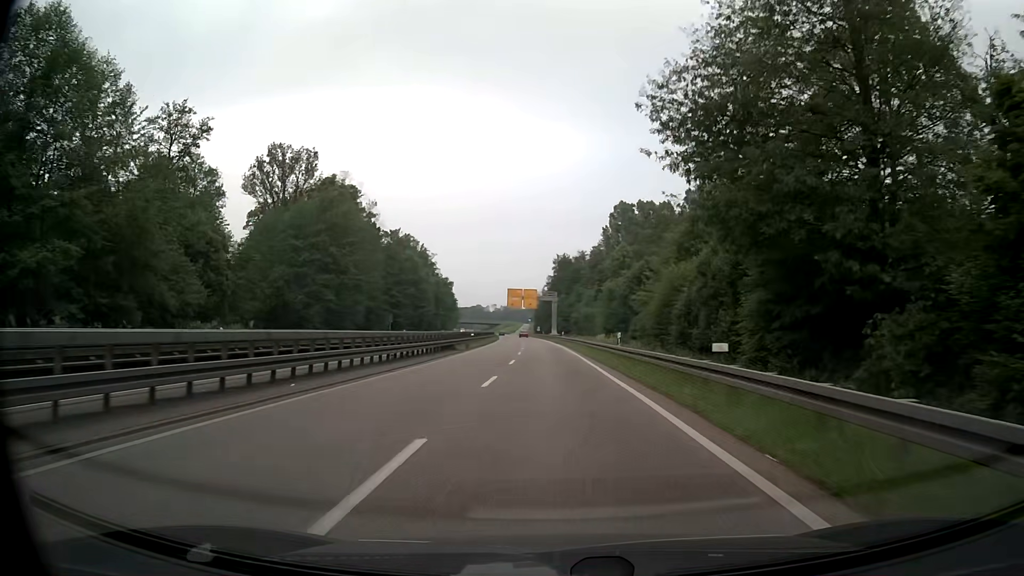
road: trunk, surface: asphalt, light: Day
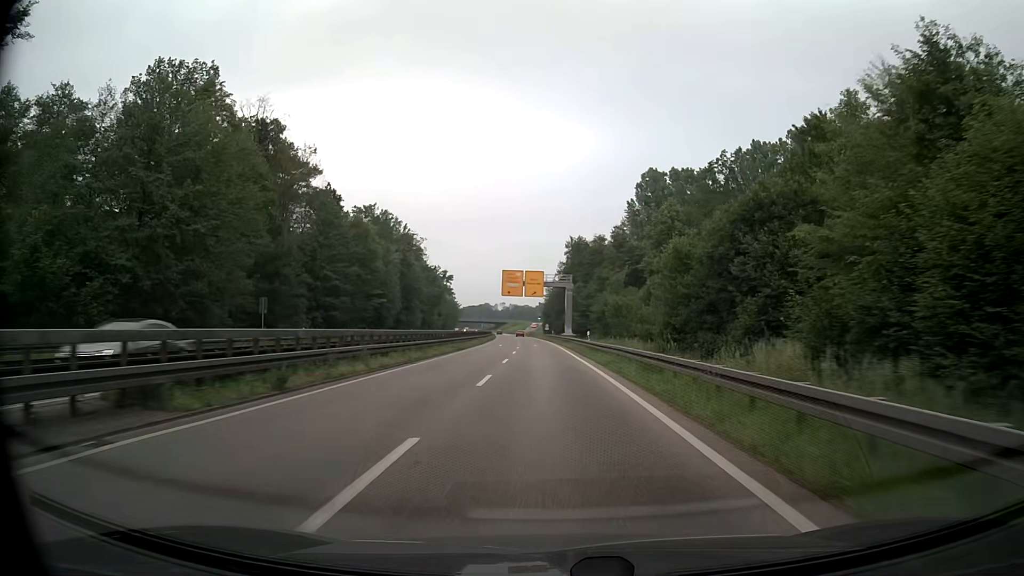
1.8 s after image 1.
(-0.4, +35.7) m; -1°
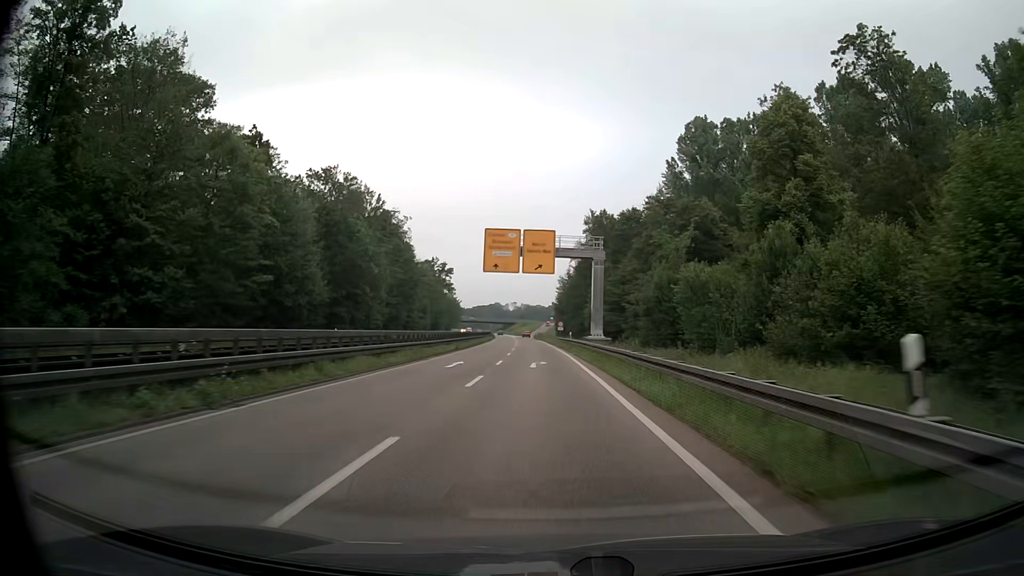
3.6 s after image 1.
(-0.4, +35.6) m; -1°
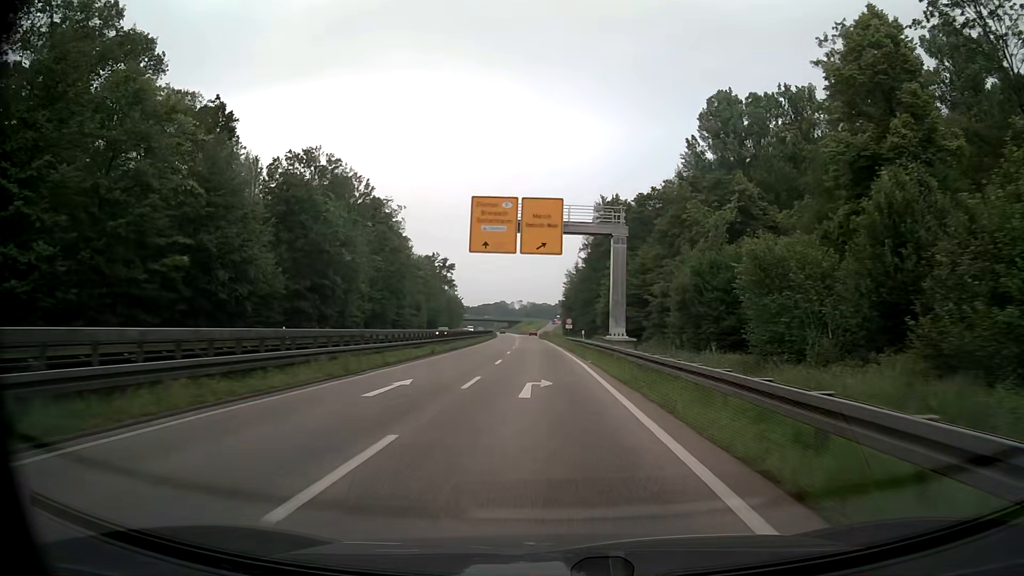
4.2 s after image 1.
(0.0, +11.9) m; 0°
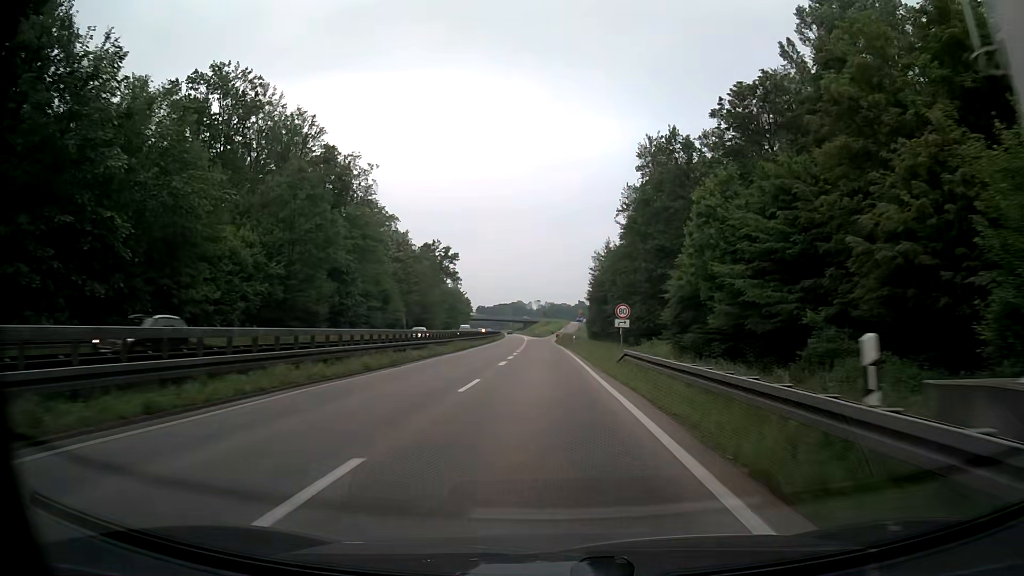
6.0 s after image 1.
(-0.6, +35.5) m; -2°
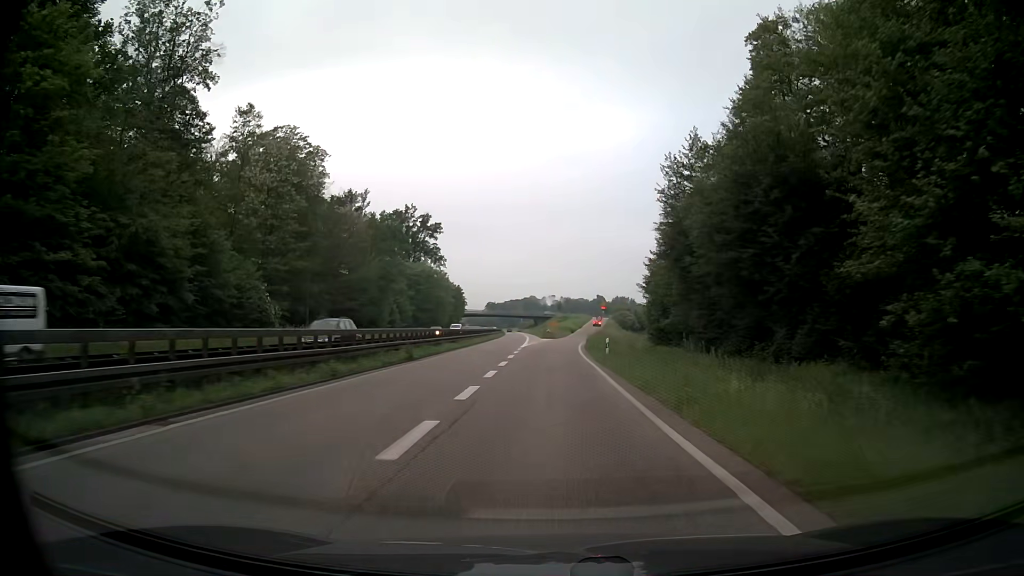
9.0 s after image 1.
(-0.4, +55.9) m; -1°
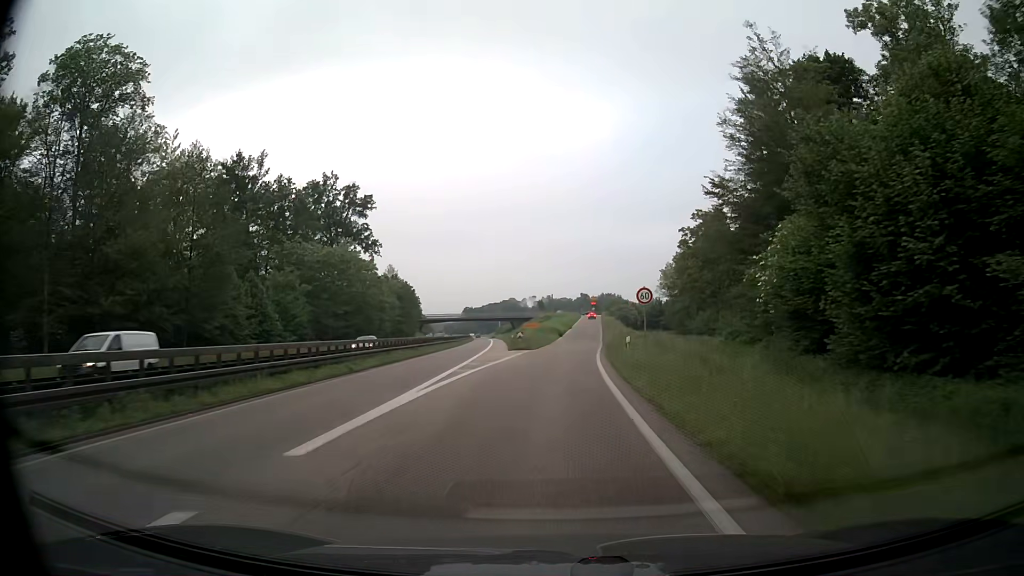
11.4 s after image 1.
(+0.4, +41.2) m; +1°
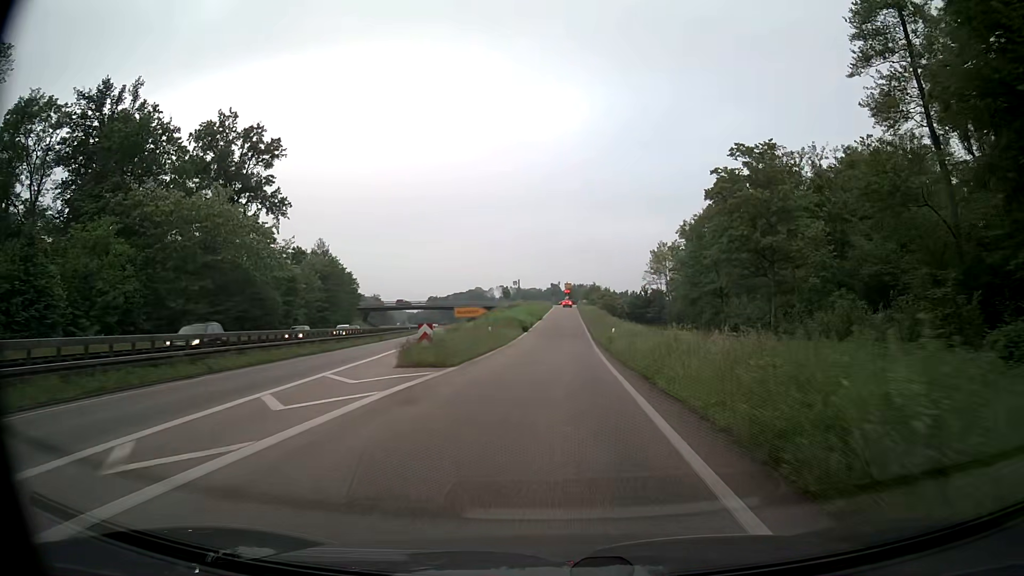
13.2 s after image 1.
(+0.6, +28.4) m; +3°
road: trunk_link
(0, +10) (0, +20) (+1, +30) (+1, +40) (+1, +50) (+2, +60) (+2, +70) (+2, +80) (+2, +90) (+2, +100) m
